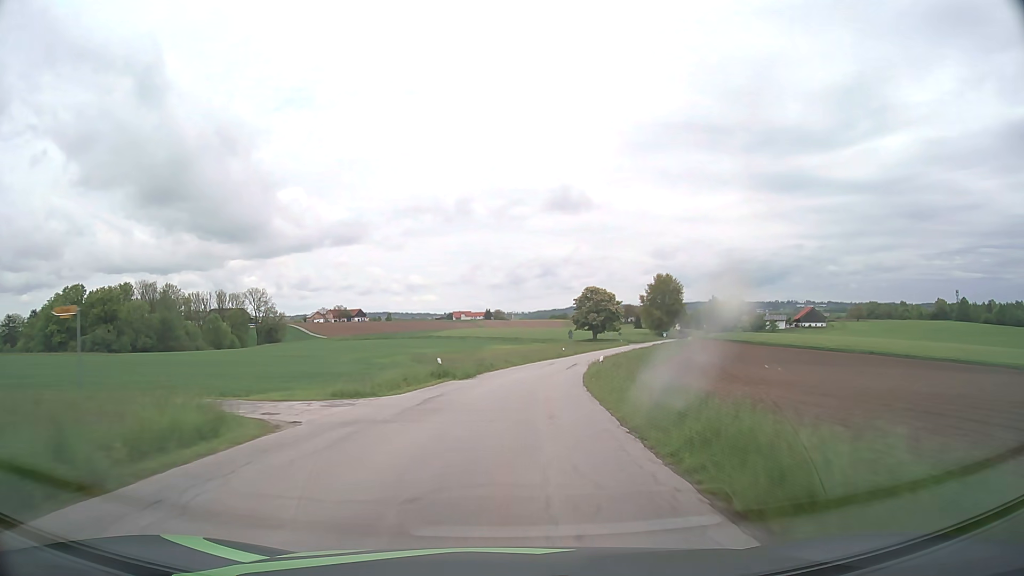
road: tertiary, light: Day
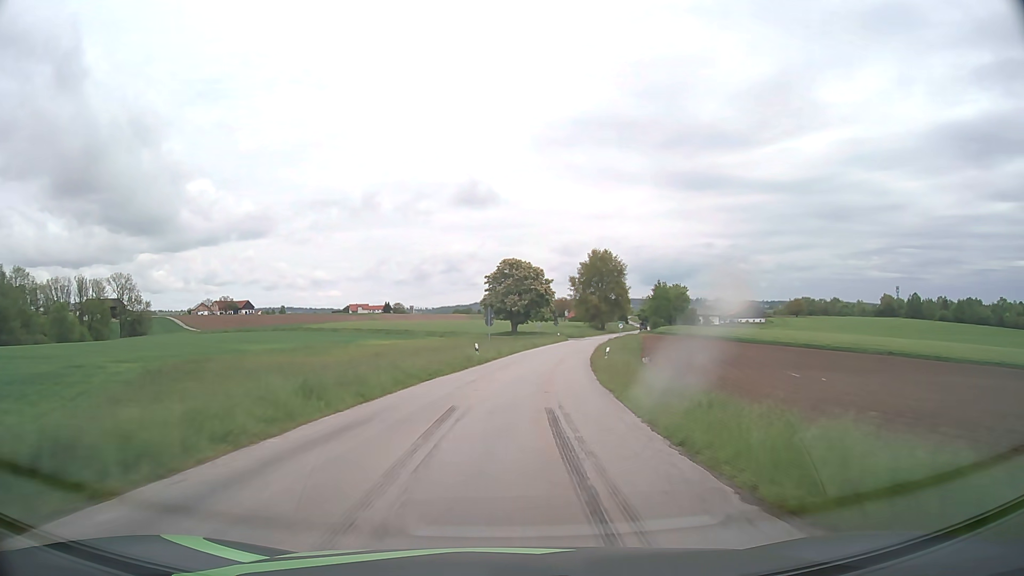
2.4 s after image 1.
(+3.0, +43.5) m; +8°
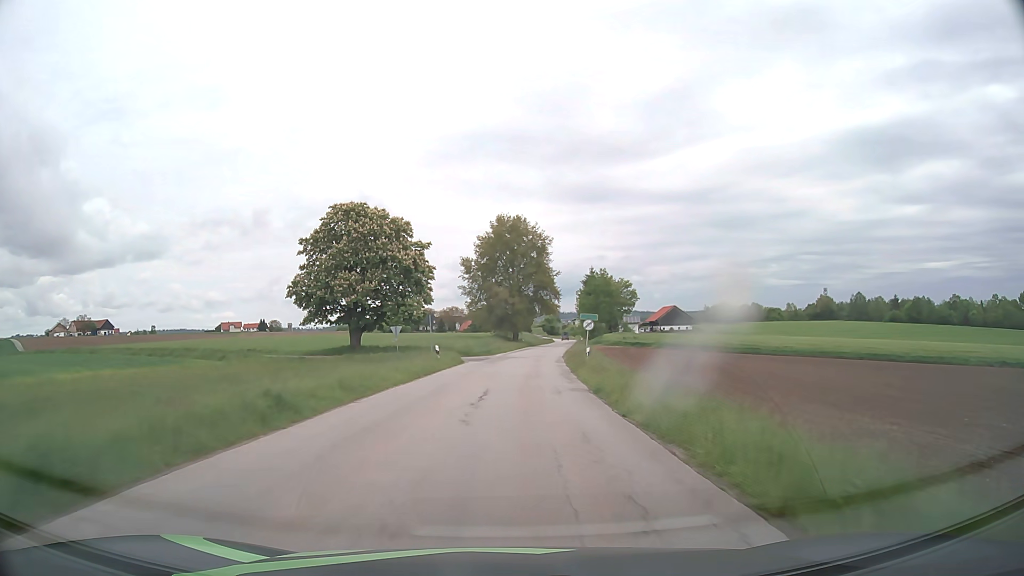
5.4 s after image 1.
(+4.5, +53.7) m; +9°
(0, +10) (0, +20) (+1, +30) (+2, +40) (+2, +50) (+4, +60) (+5, +70) (+6, +80) (+7, +90) (+8, +100) m
